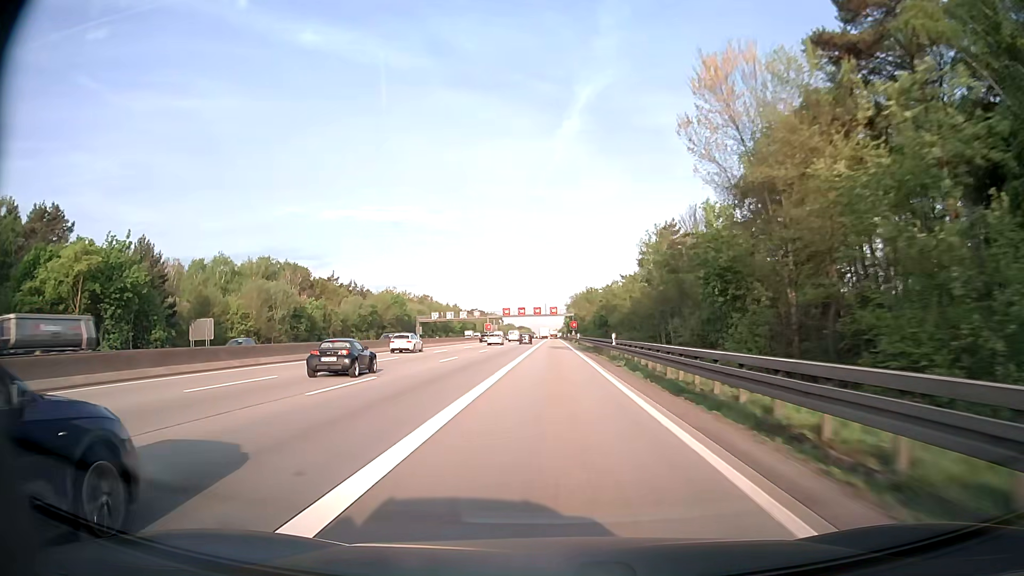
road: motorway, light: Day
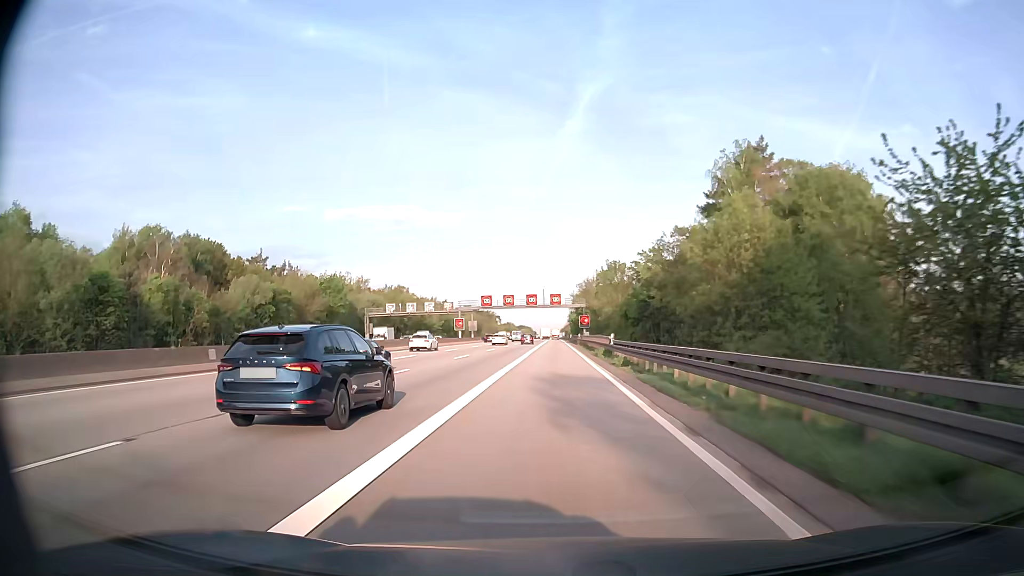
(-0.1, +49.4) m; 0°
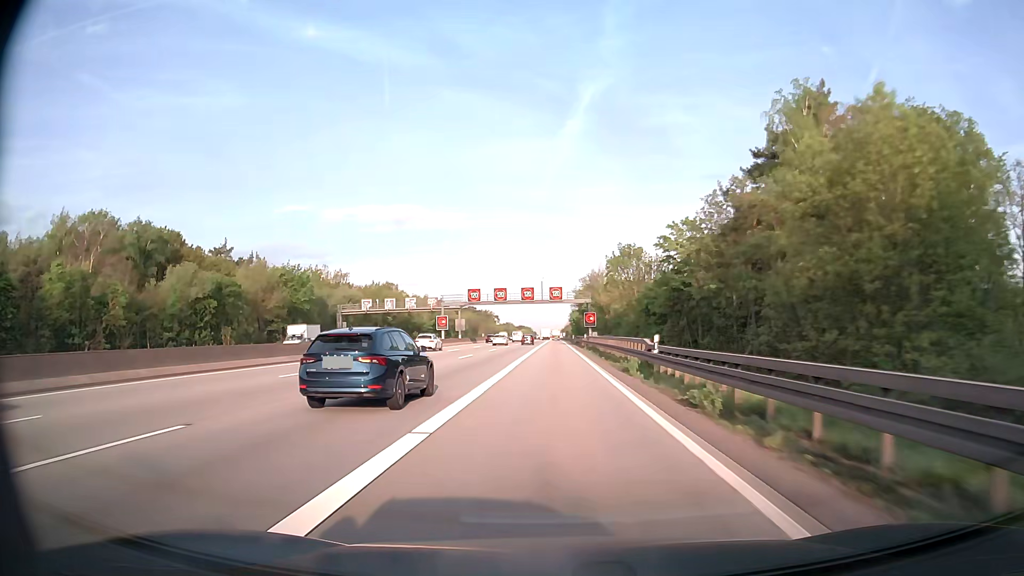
(0.0, +16.4) m; 0°
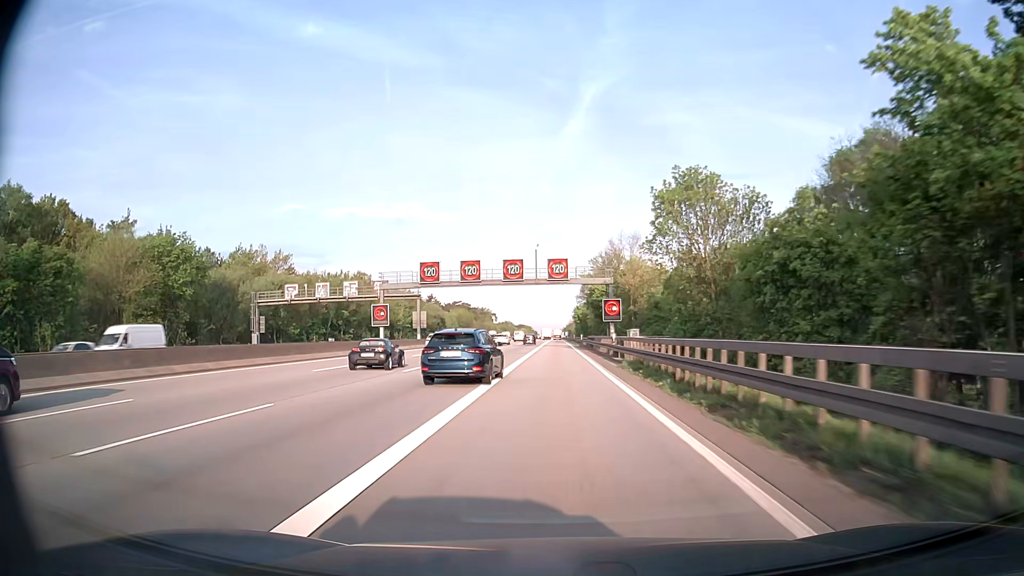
(-0.1, +32.9) m; 0°
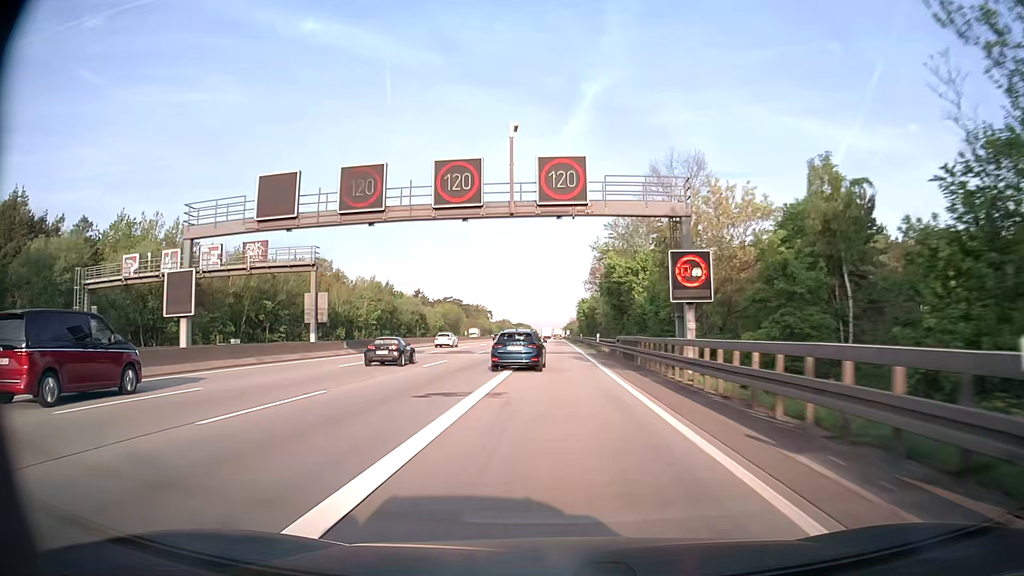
(0.0, +32.8) m; 0°
(0, +10) (0, +20) (0, +30) (0, +40) (0, +50) (0, +60) (0, +70) (0, +80) (0, +90) (0, +100) m
